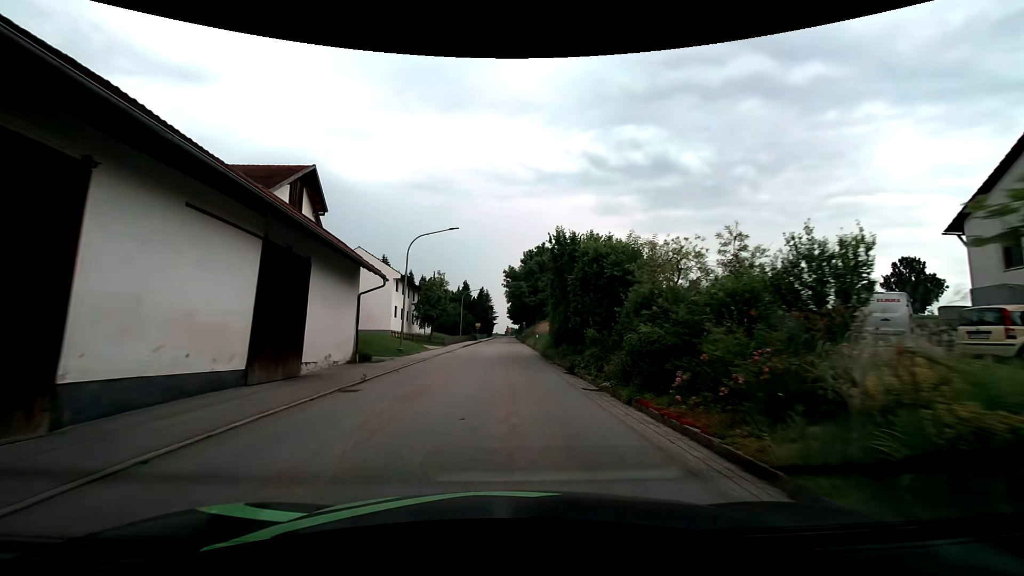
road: tertiary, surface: asphalt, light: Day
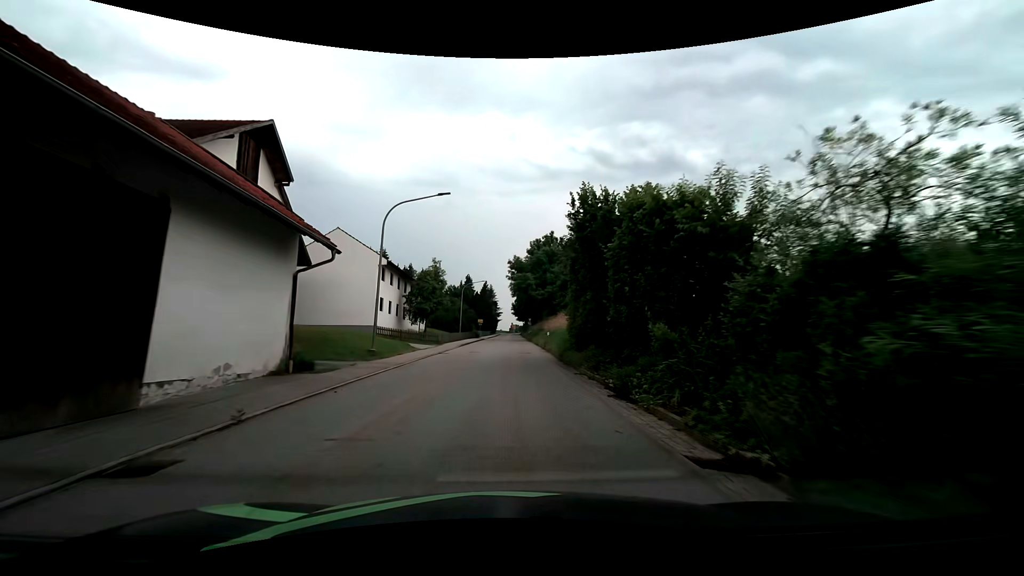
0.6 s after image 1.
(0.0, +7.2) m; -1°
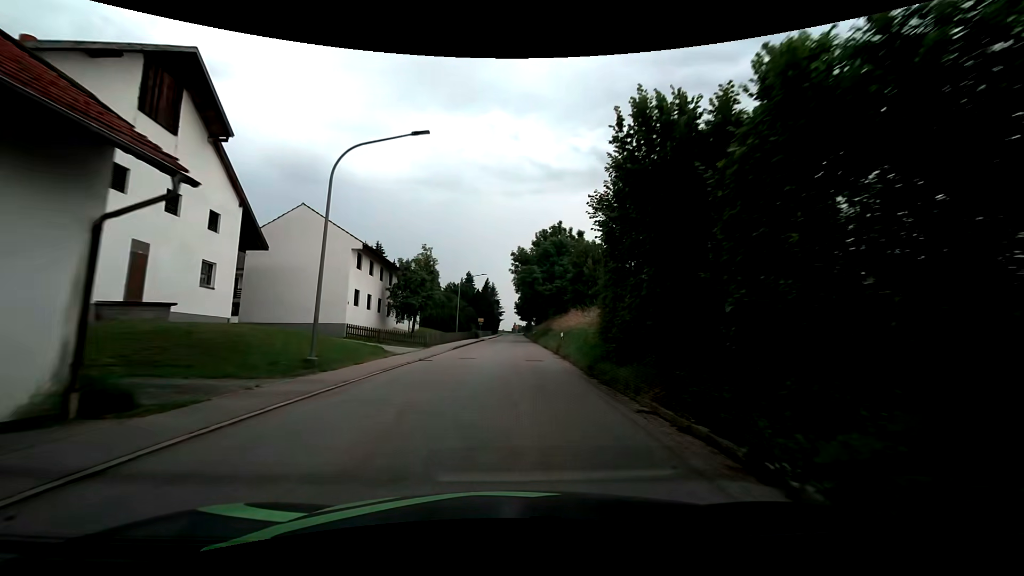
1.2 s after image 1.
(0.0, +7.4) m; 0°
(0, +10) (0, +20) (0, +30) (0, +40) (+1, +50) (+1, +60) (+1, +70) (+1, +80) (+2, +90) (+2, +100) m
